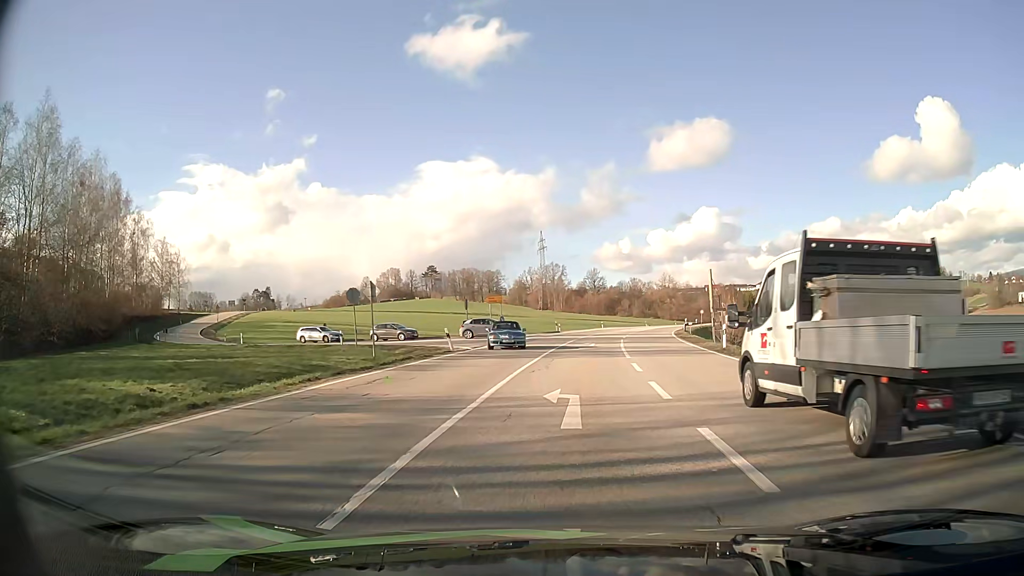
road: secondary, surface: asphalt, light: Day
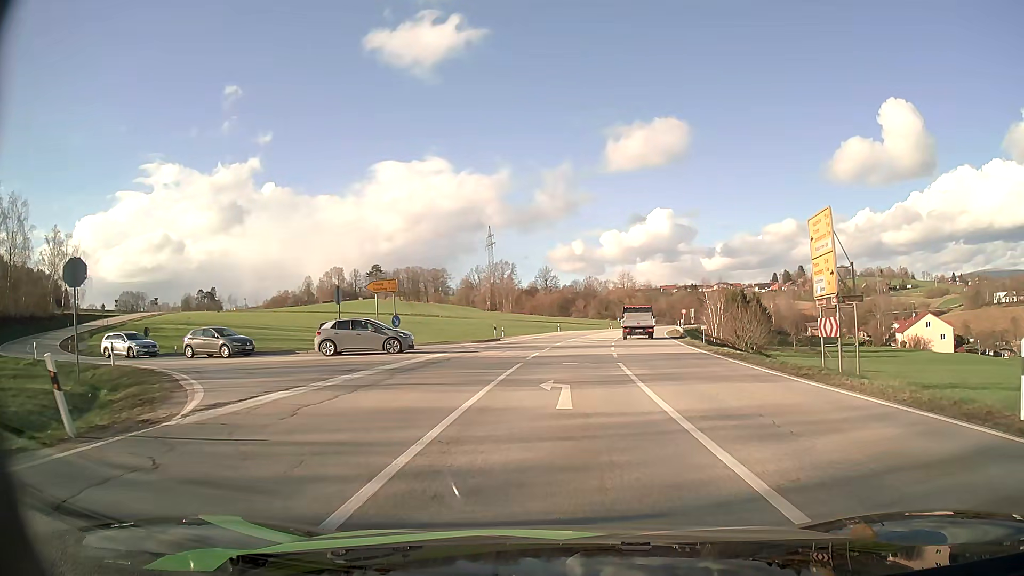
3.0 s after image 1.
(+0.9, +23.0) m; +4°
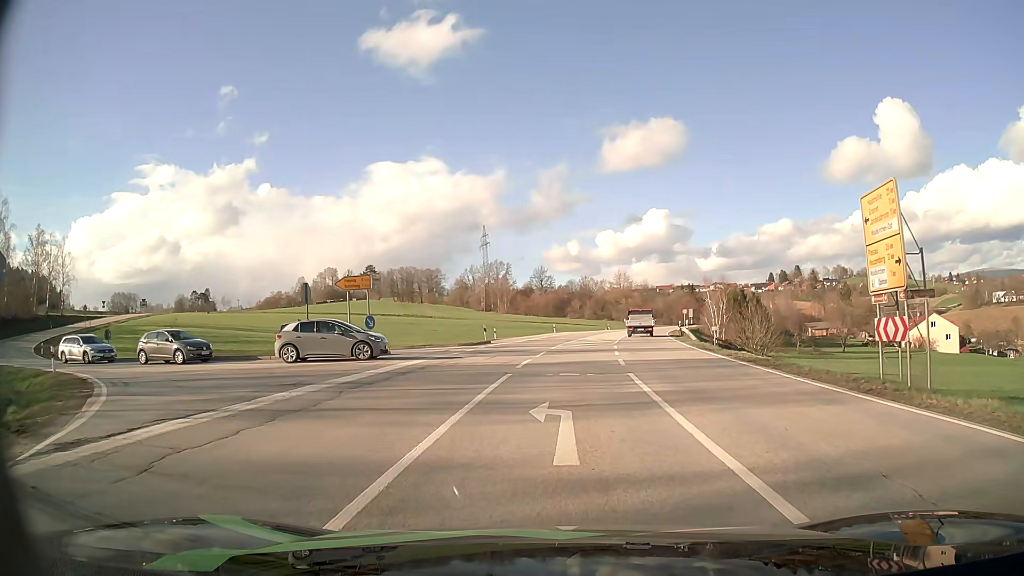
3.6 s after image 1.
(0.0, +3.8) m; +1°
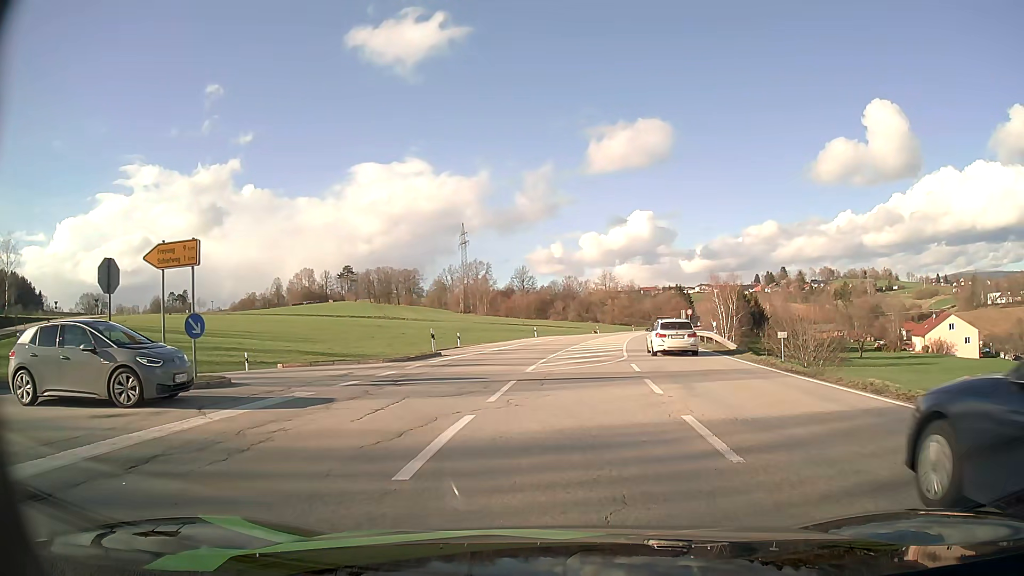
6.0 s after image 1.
(+0.1, +13.4) m; +1°
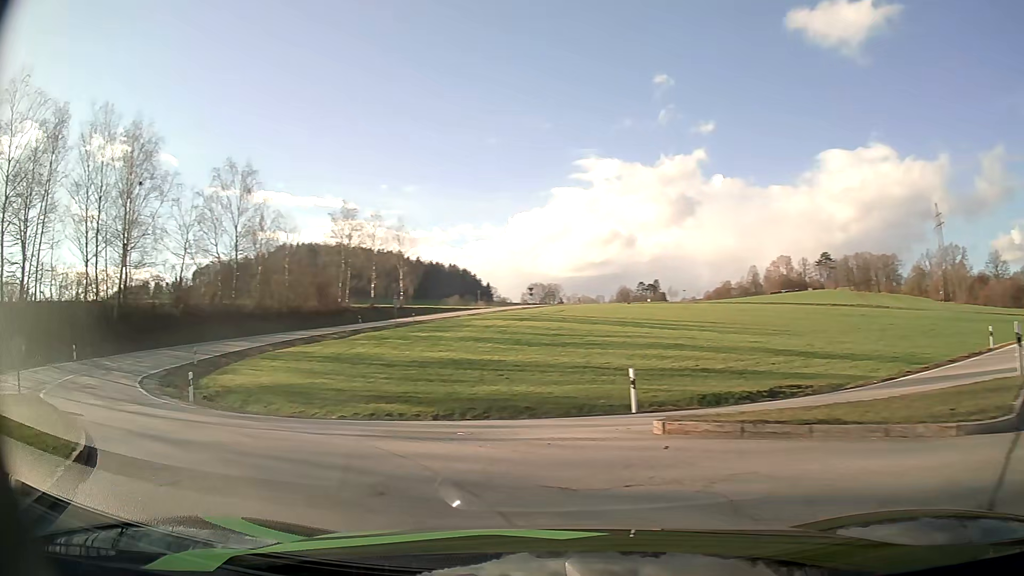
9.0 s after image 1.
(-3.7, +16.4) m; -39°
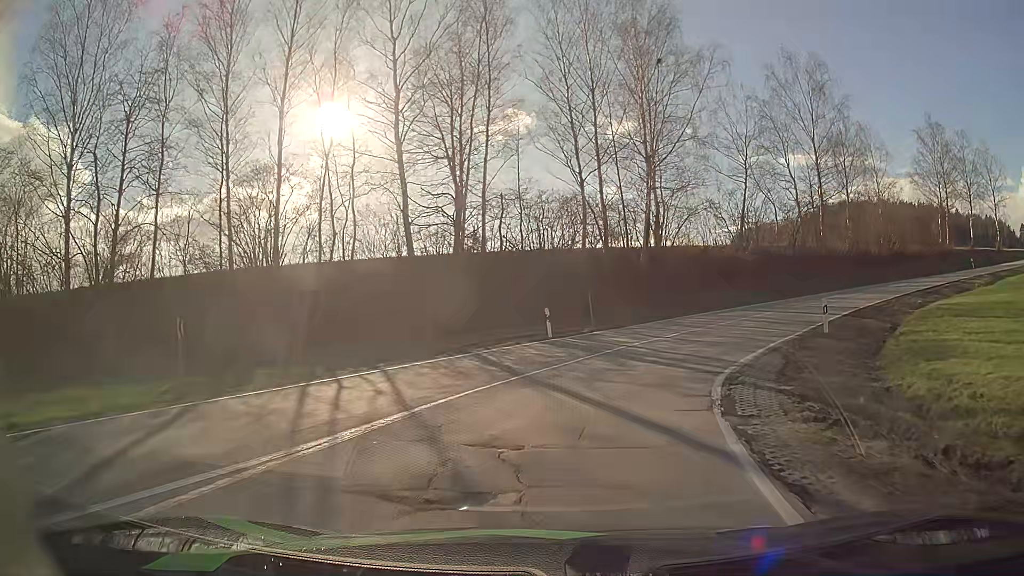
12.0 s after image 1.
(-12.7, +18.6) m; -50°
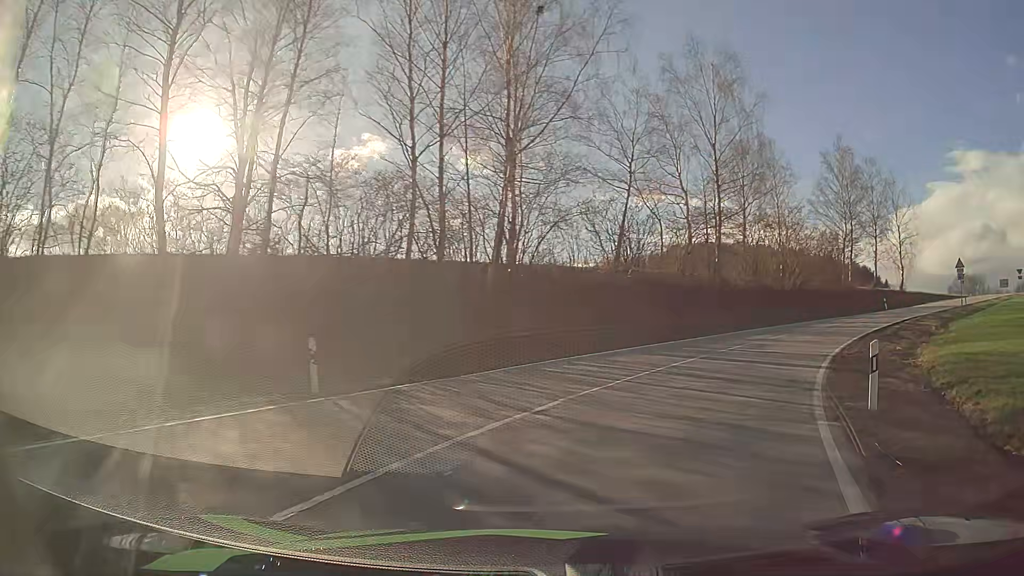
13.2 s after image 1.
(+1.0, +10.9) m; +12°
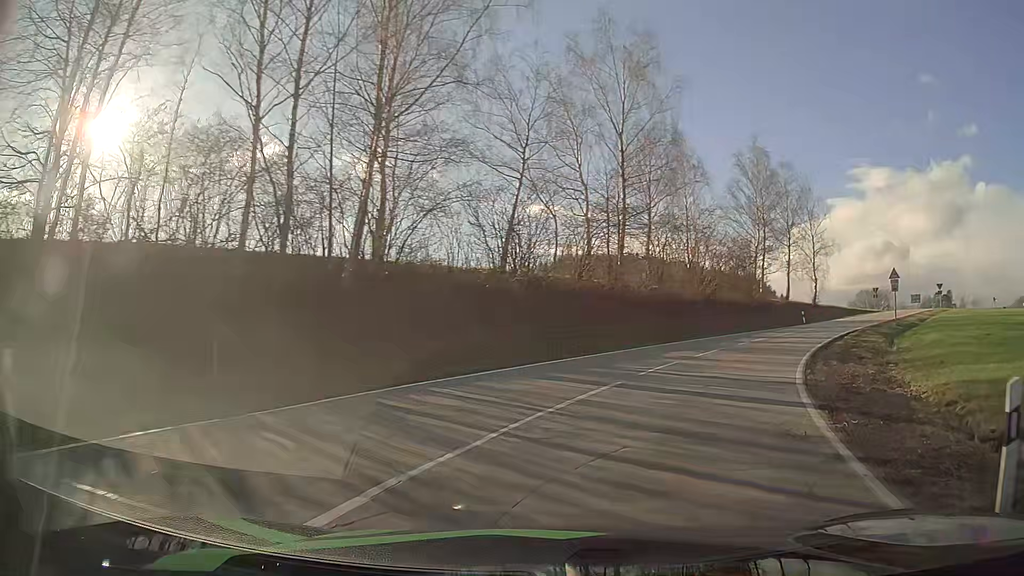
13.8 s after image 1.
(+0.5, +5.6) m; +10°
(+1, +10) (+5, +19) (+10, +28) (+16, +36) (+22, +44) (+28, +52) (+34, +60) (+40, +68) (+47, +75) (+53, +83) m
